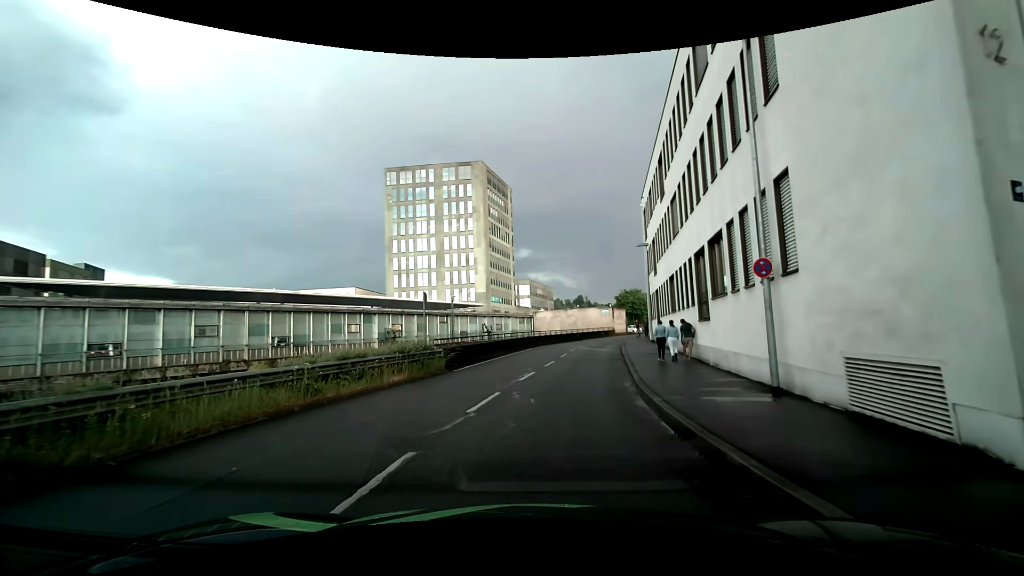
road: residential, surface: asphalt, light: Day
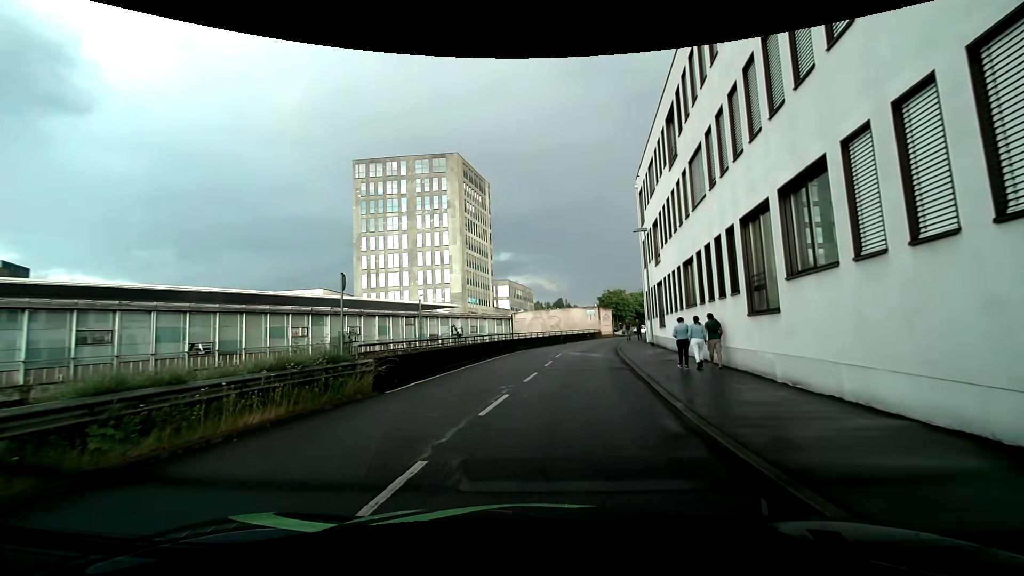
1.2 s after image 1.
(+0.1, +6.4) m; +2°
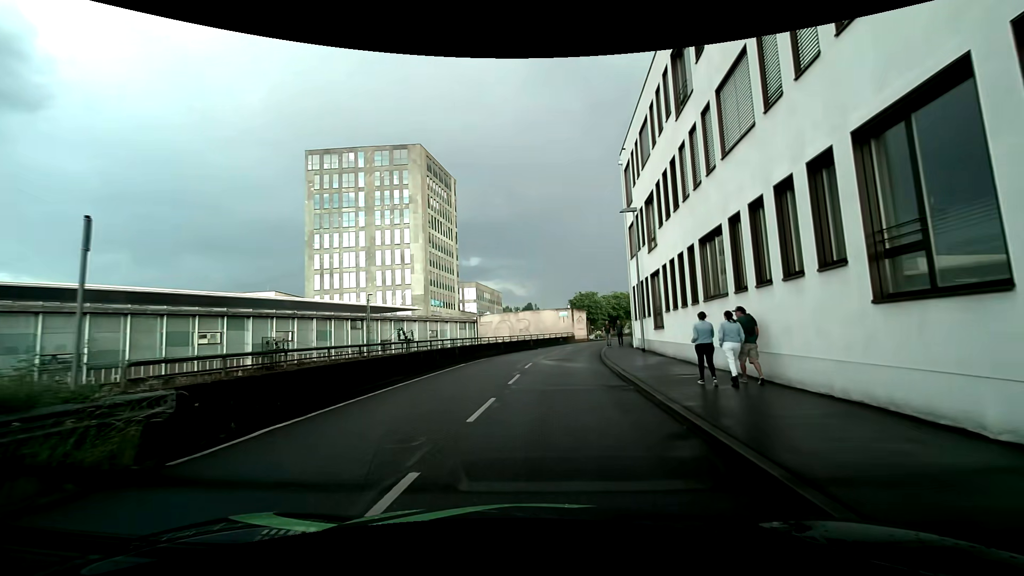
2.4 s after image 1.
(+0.2, +6.3) m; +4°
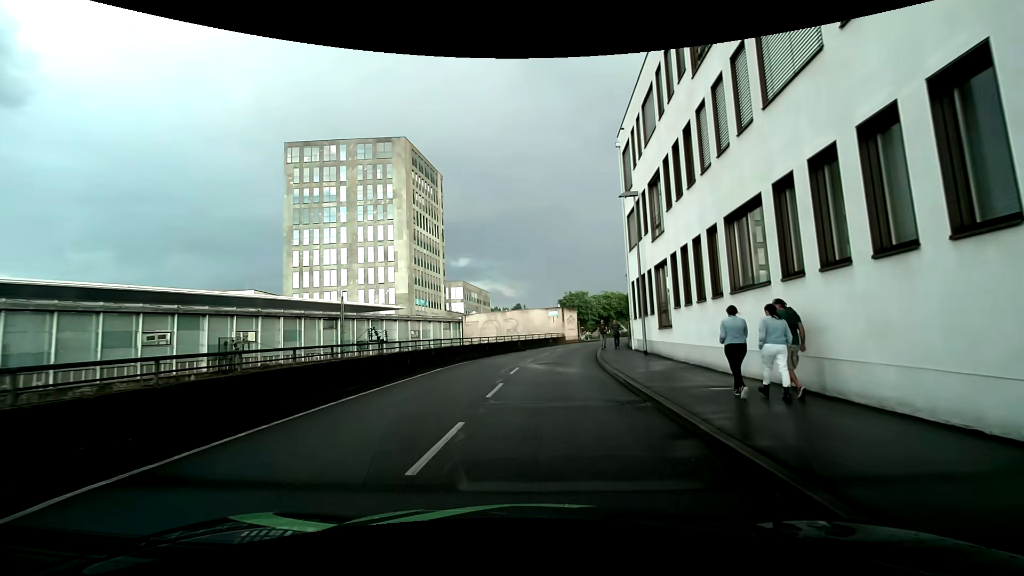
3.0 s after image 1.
(0.0, +3.1) m; 0°
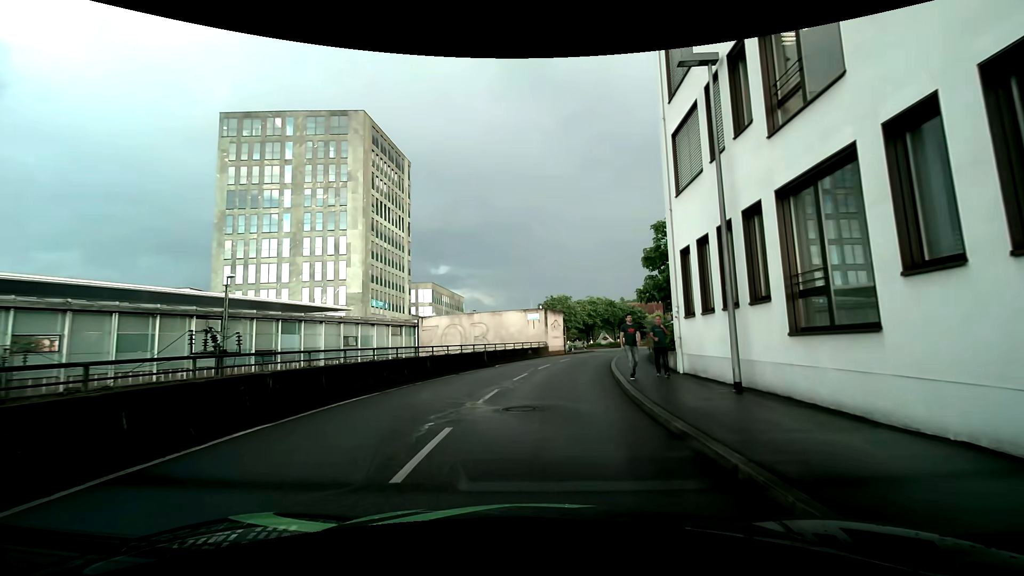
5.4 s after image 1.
(+0.4, +12.2) m; +2°
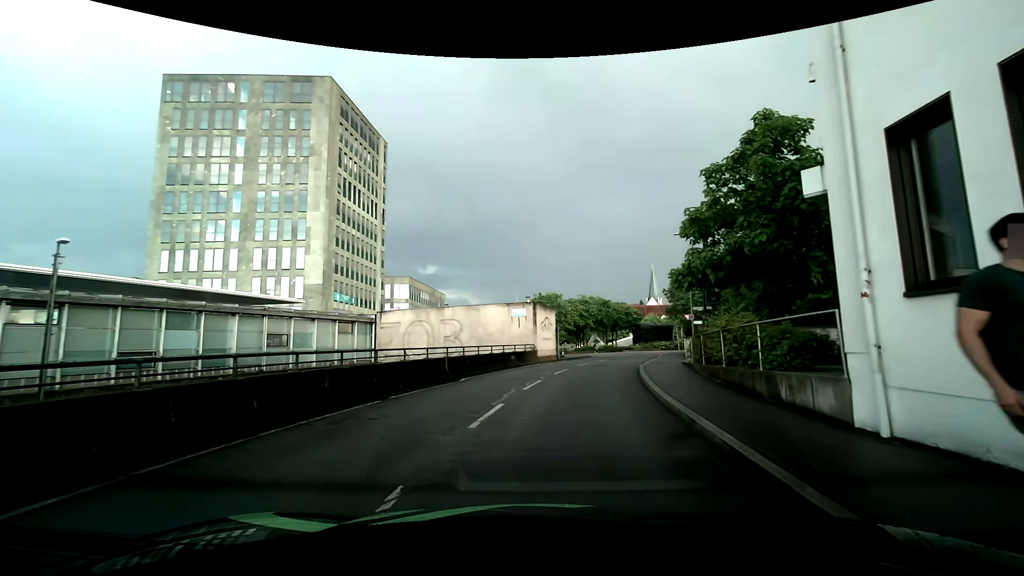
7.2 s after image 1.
(+0.2, +9.0) m; +3°
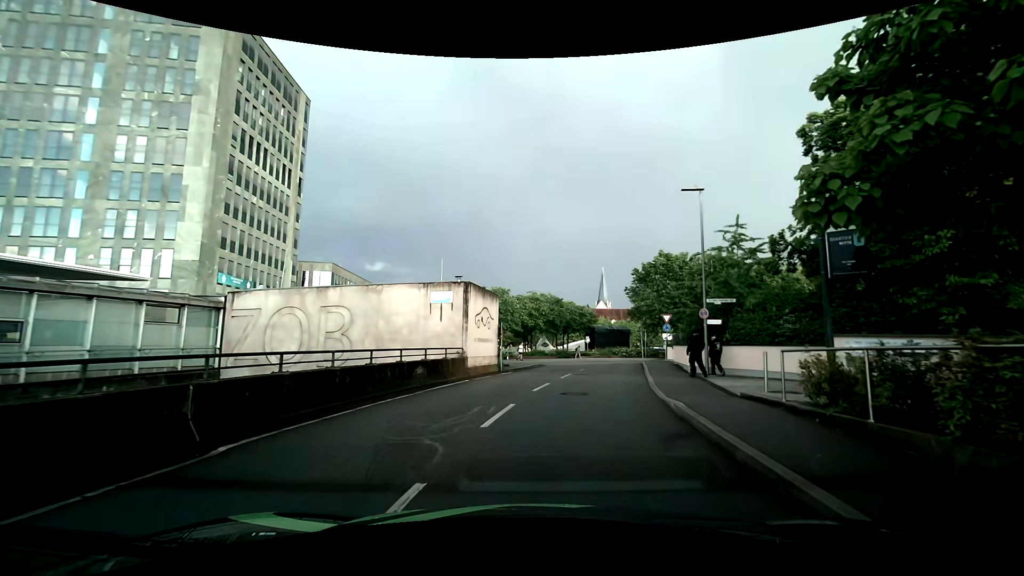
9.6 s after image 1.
(+0.5, +12.0) m; +6°
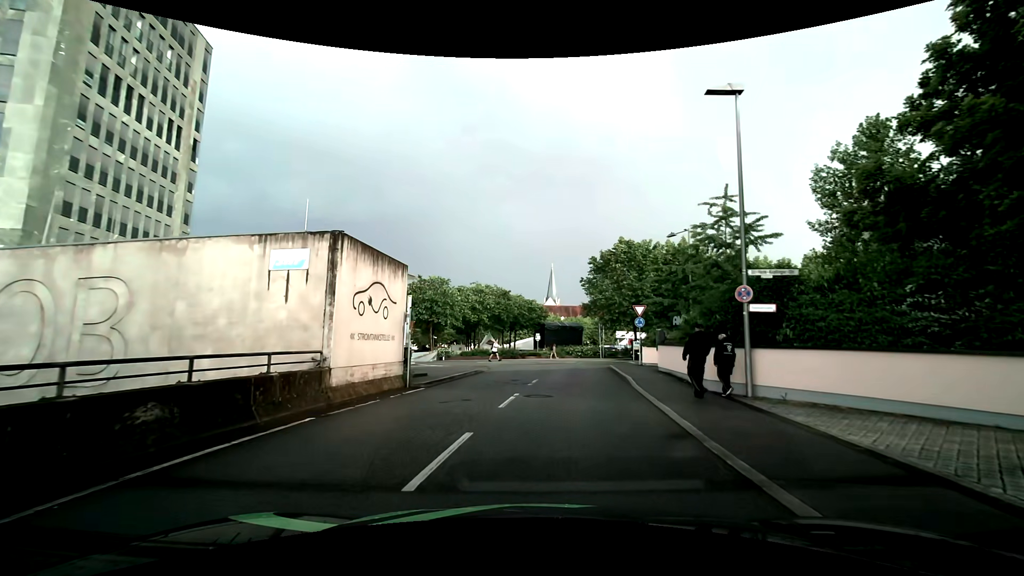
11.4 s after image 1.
(+0.6, +9.3) m; +6°
